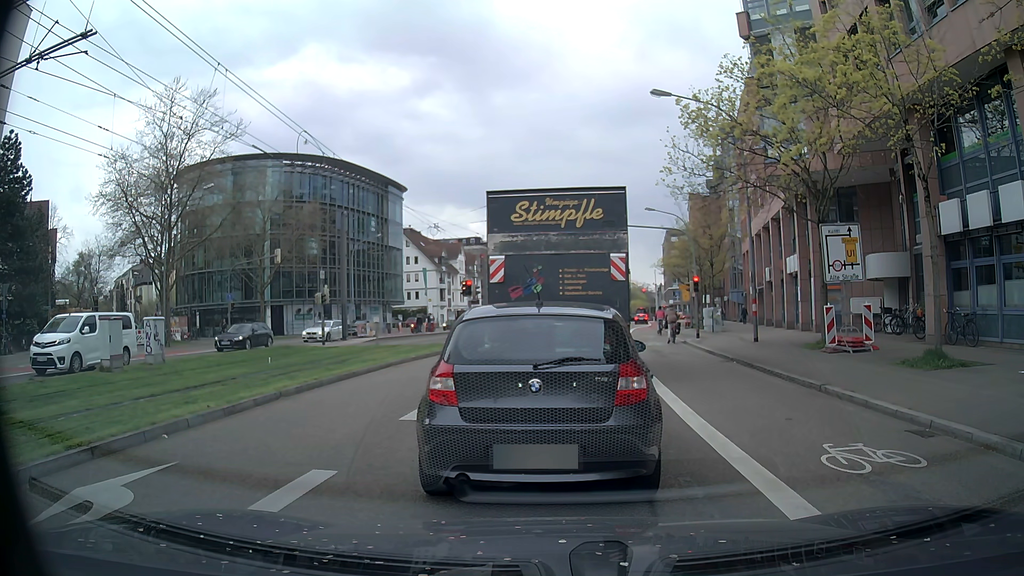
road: secondary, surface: asphalt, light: Day
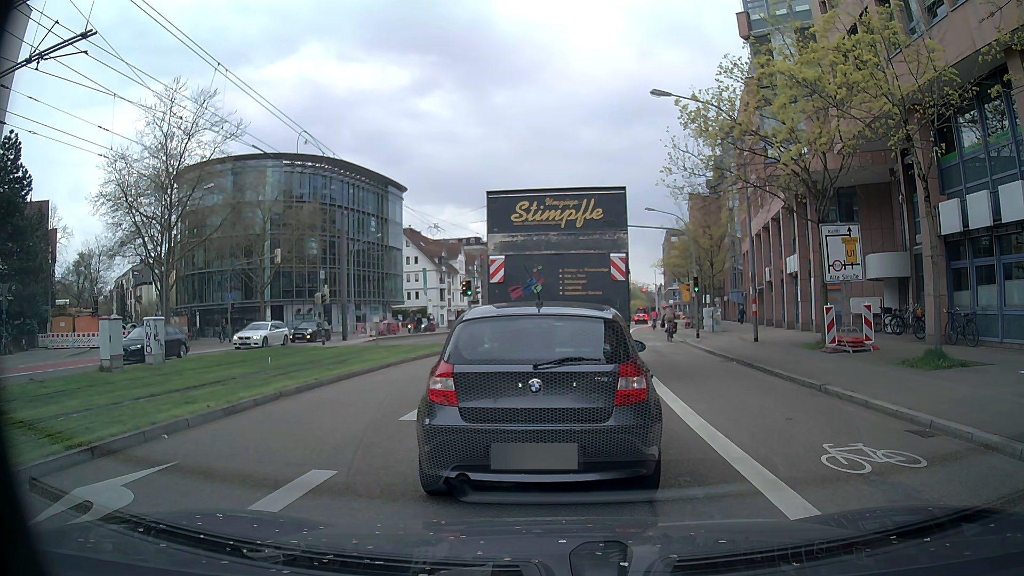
(0.0, 0.0) m; 0°
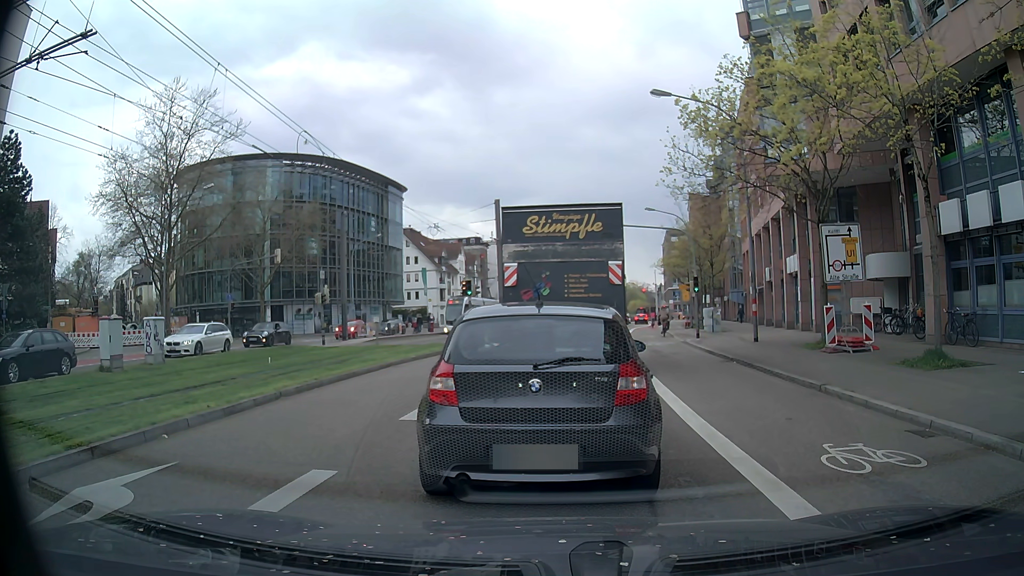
(0.0, 0.0) m; 0°
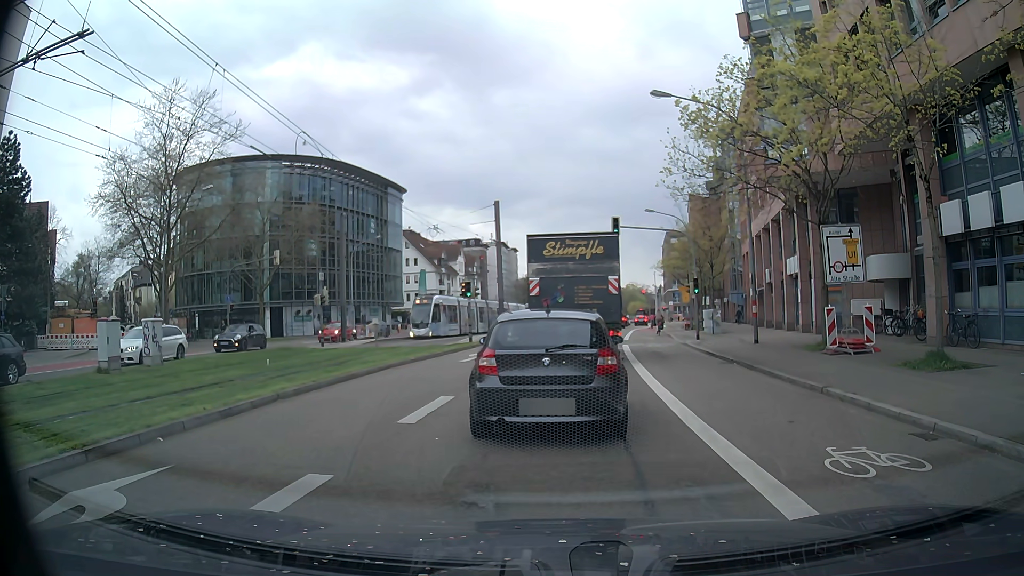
(0.0, +0.1) m; 0°
